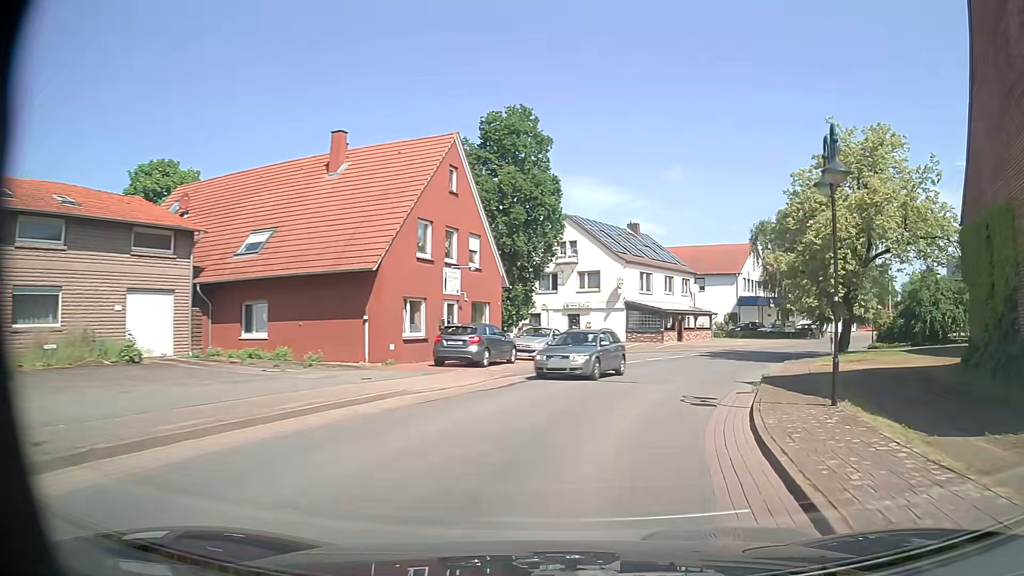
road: secondary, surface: asphalt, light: Day
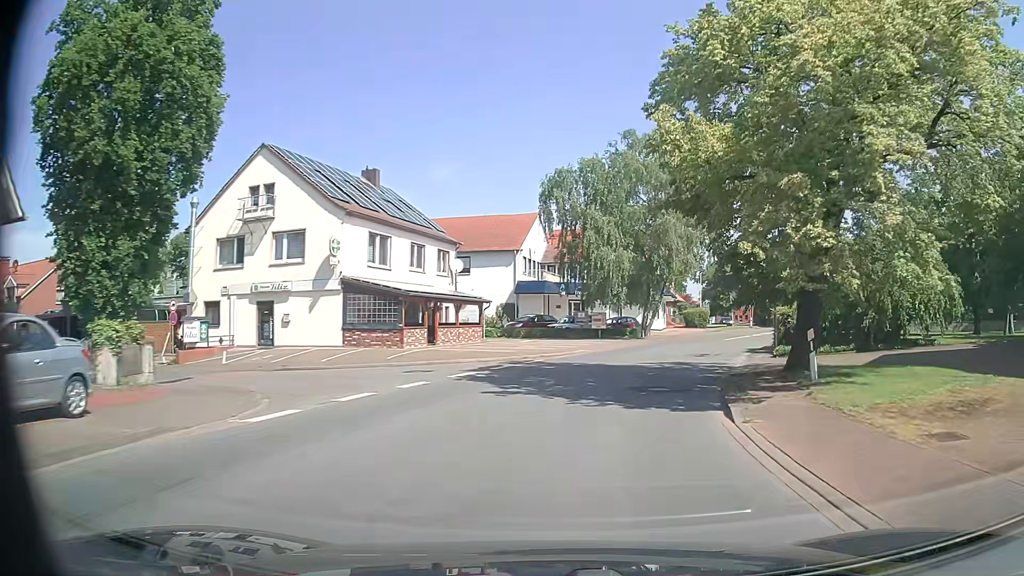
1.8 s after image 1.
(+3.7, +20.5) m; +20°
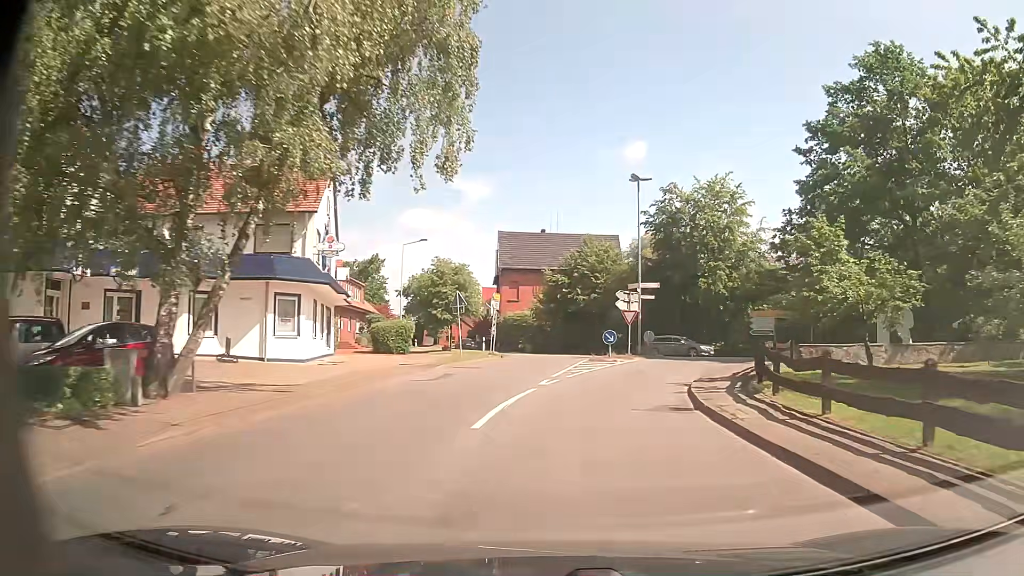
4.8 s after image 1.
(+7.3, +33.9) m; +25°
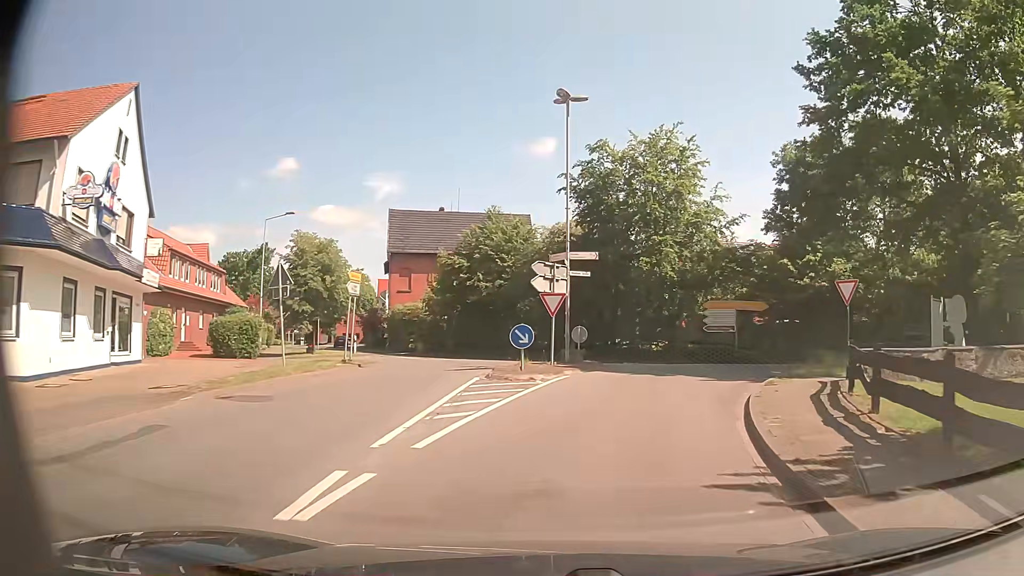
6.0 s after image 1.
(+0.7, +12.5) m; +7°
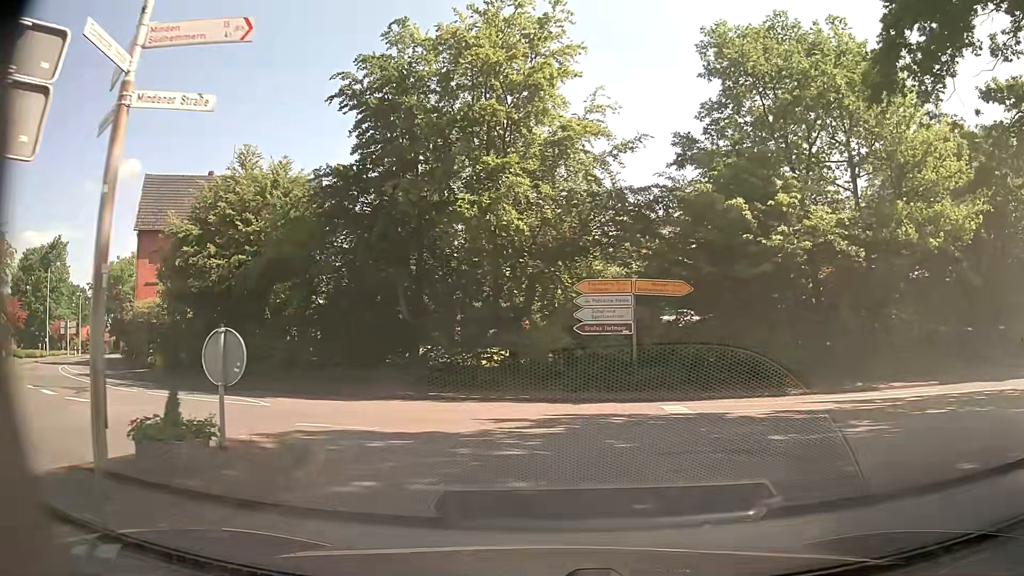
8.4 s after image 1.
(+2.4, +17.8) m; +14°
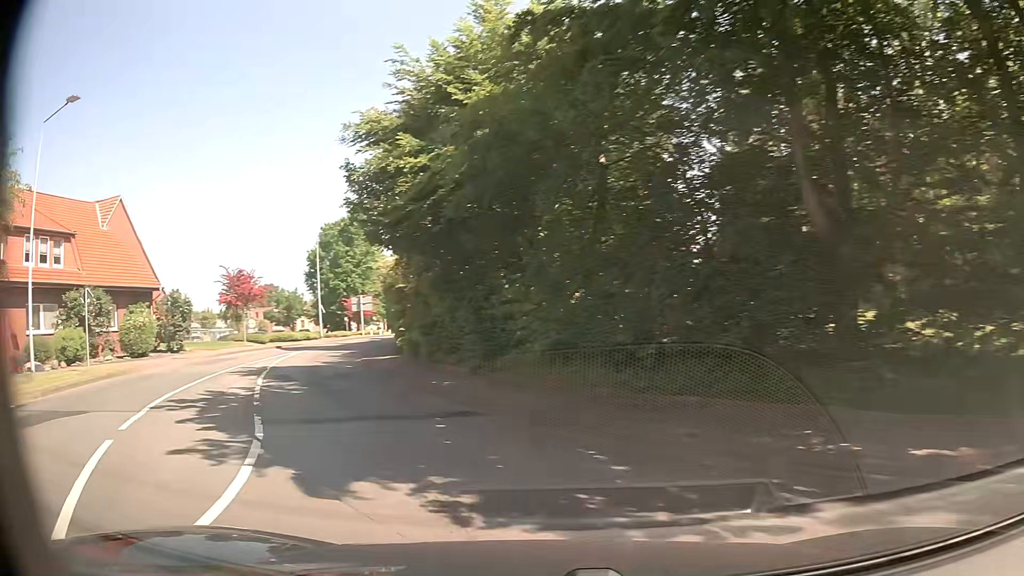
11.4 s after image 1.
(-2.7, +15.6) m; -31°
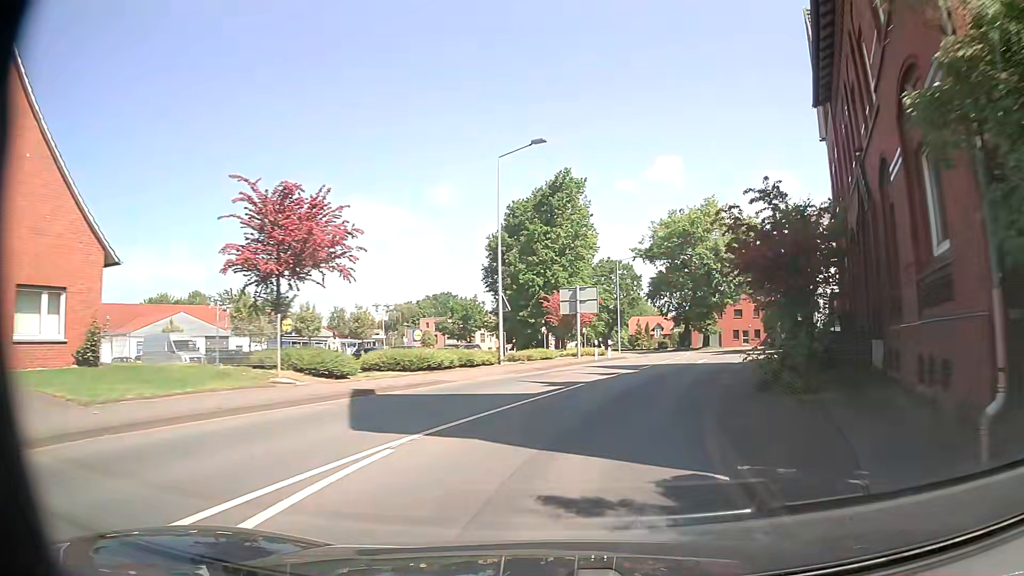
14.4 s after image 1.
(-10.6, +29.7) m; -18°
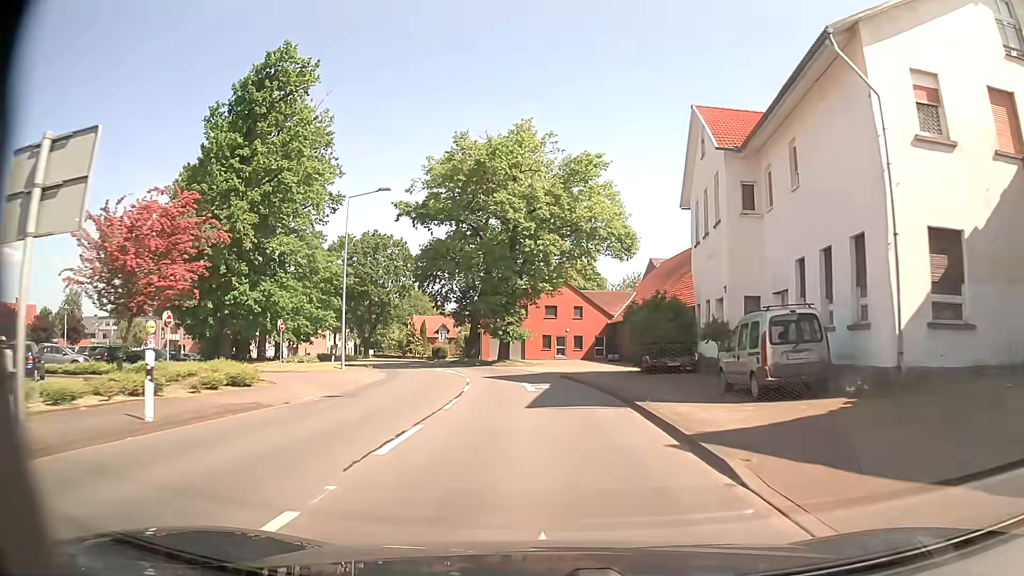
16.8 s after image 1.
(+6.6, +30.1) m; +19°
(0, +10) (-1, +20) (-2, +30) (-4, +40) (-7, +49) (-10, +59) (-15, +67) (-21, +75) (-28, +83) (-35, +90) m
